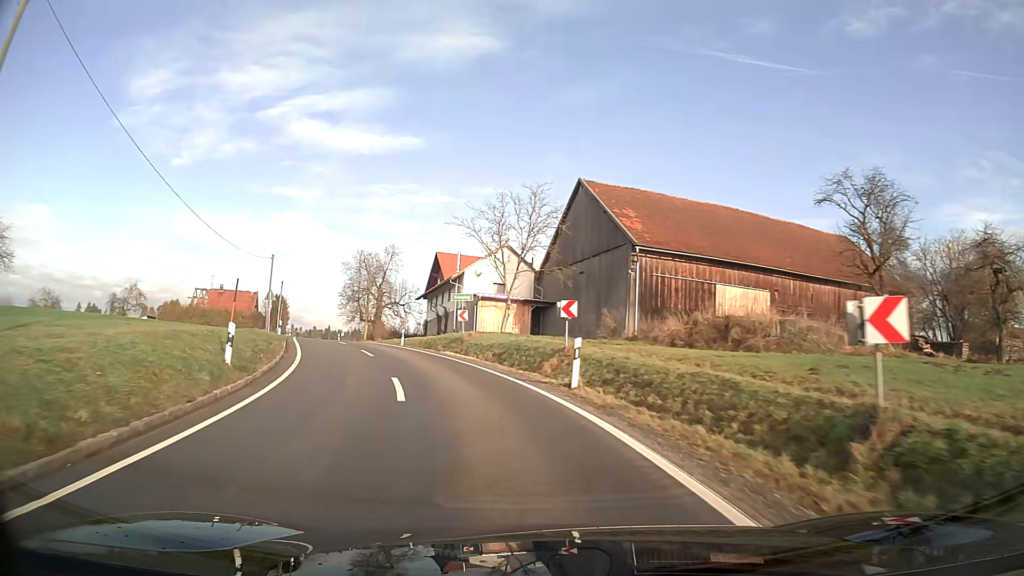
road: tertiary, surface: asphalt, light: Day
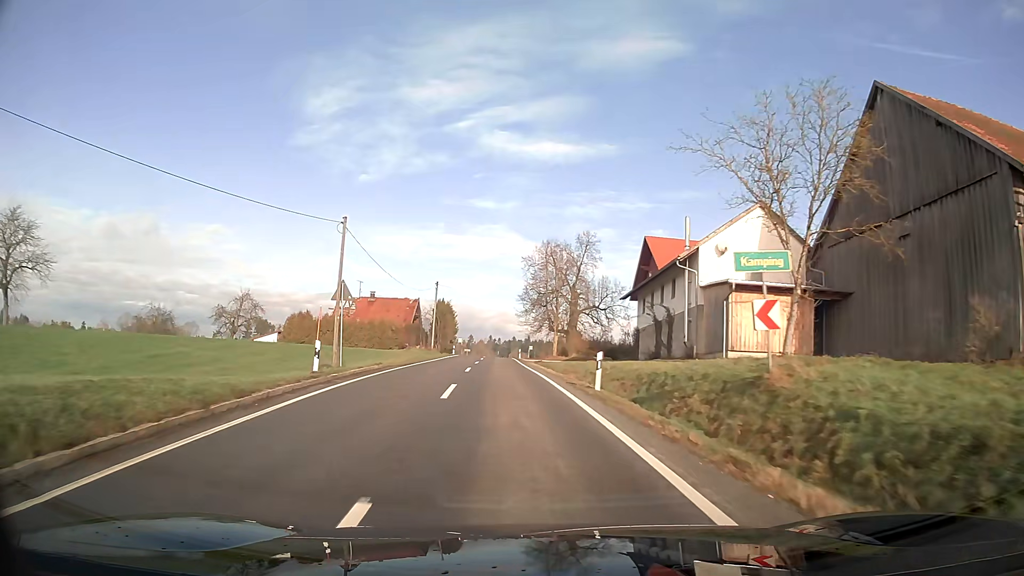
(-5.2, +21.3) m; -21°
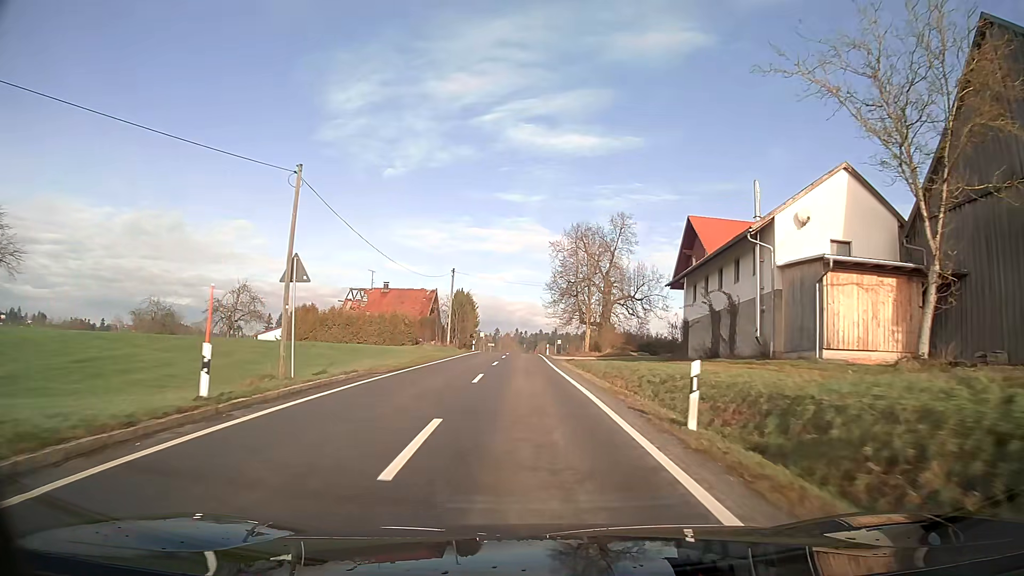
(-0.2, +7.6) m; -2°
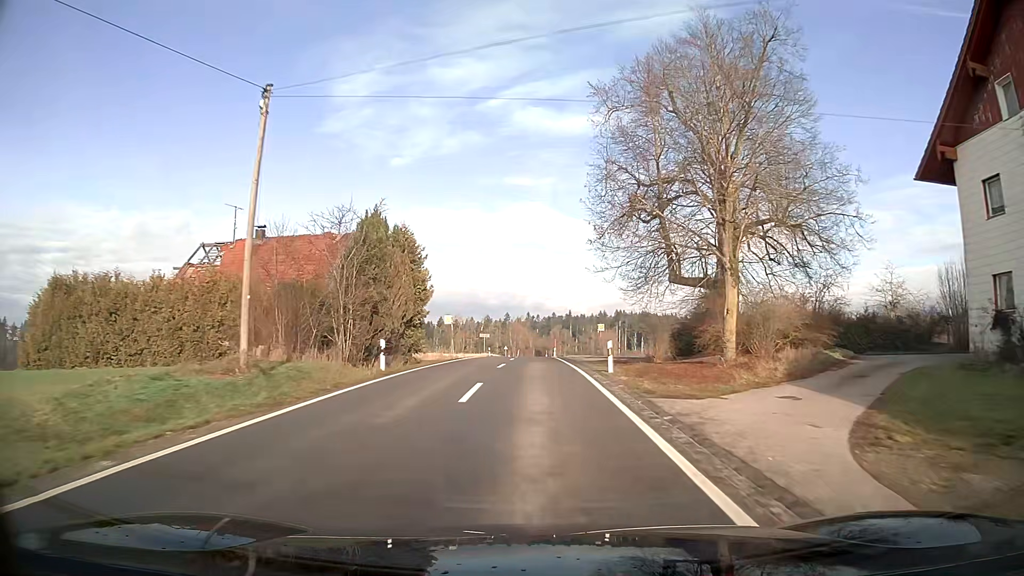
(-0.5, +42.1) m; -1°
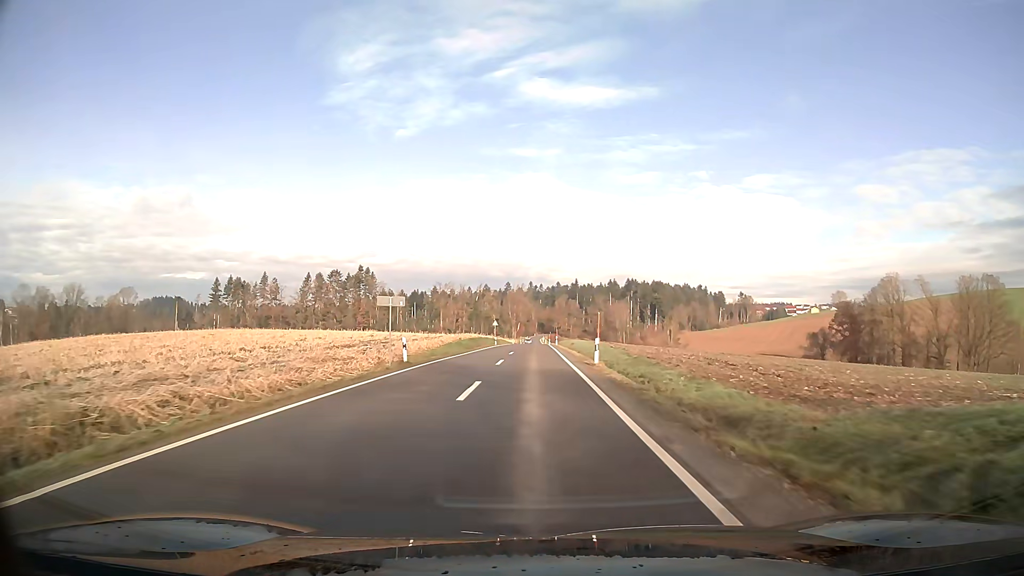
(0.0, +47.8) m; 0°
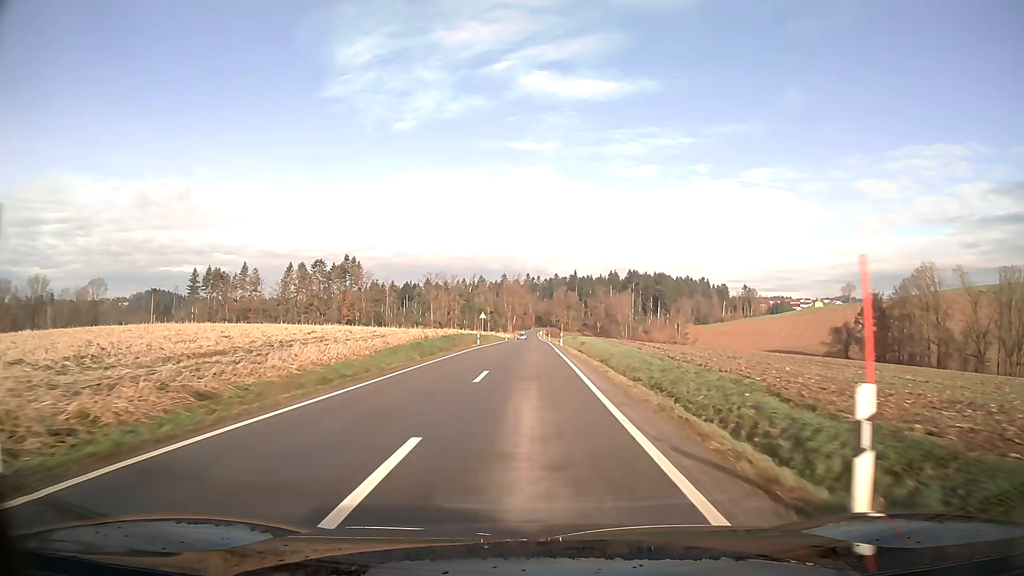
(0.0, +20.1) m; 0°
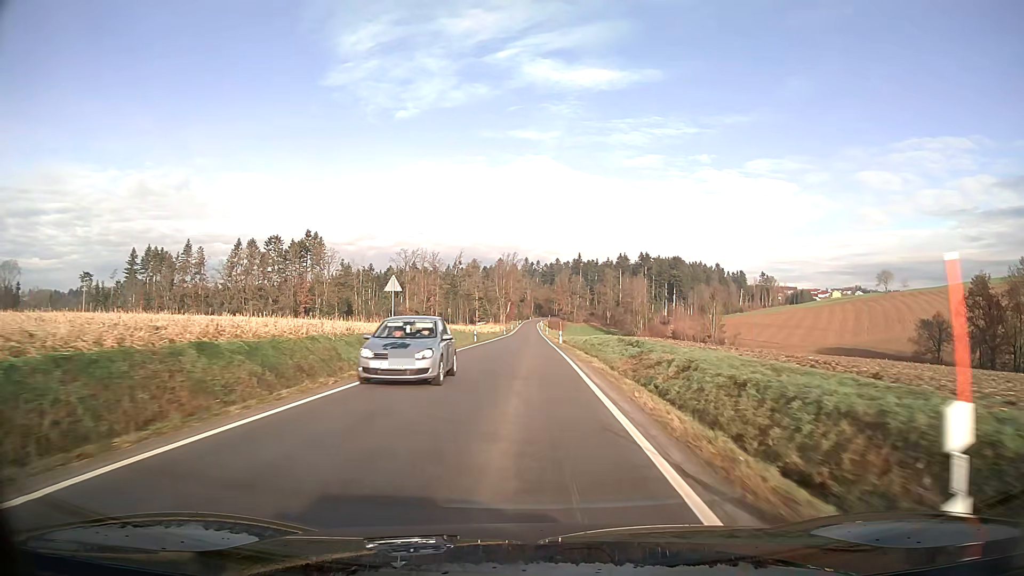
(+0.2, +52.2) m; 0°
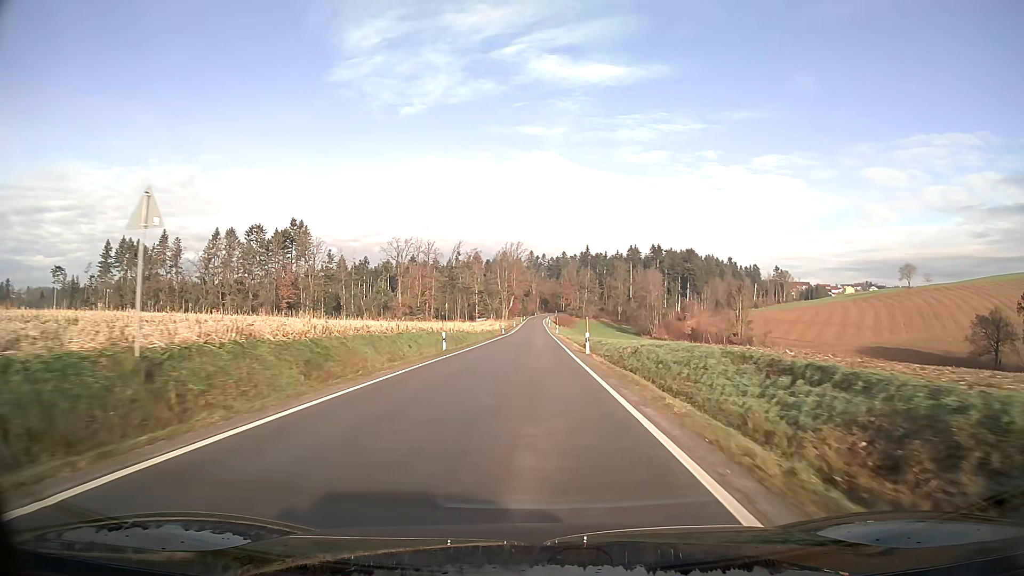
(-0.1, +21.8) m; 0°
